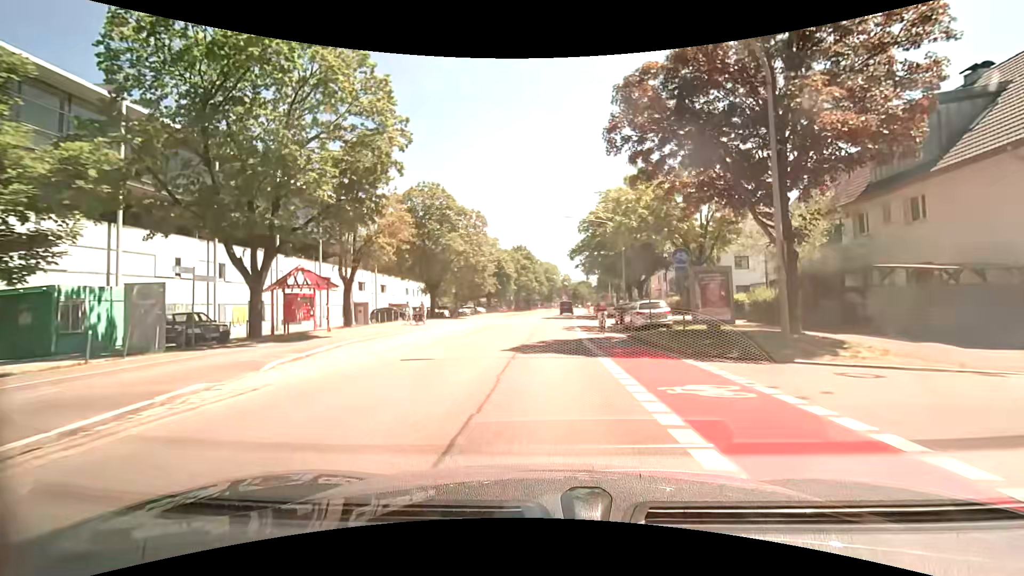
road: secondary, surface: asphalt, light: Day
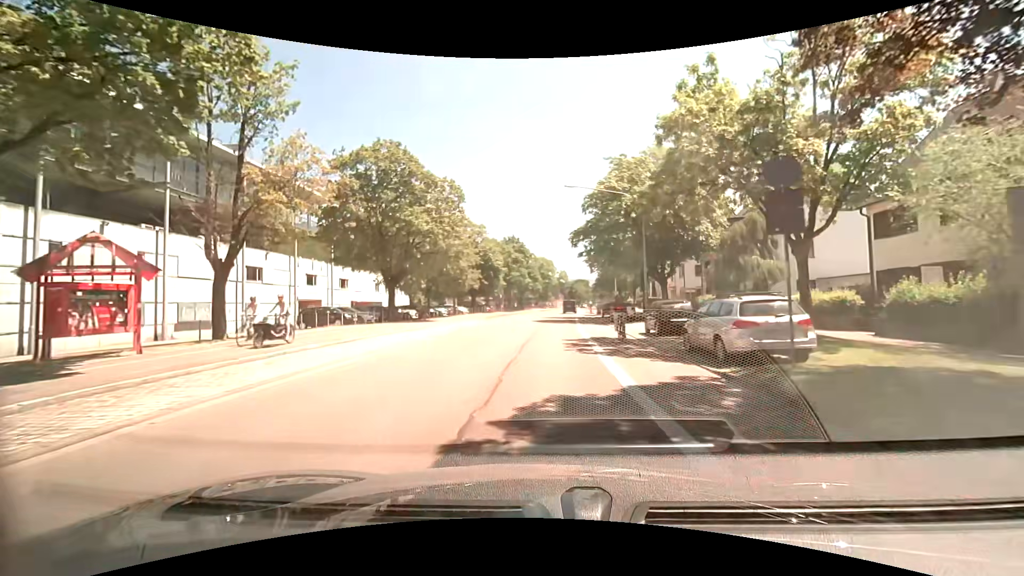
(+0.2, +12.2) m; +2°
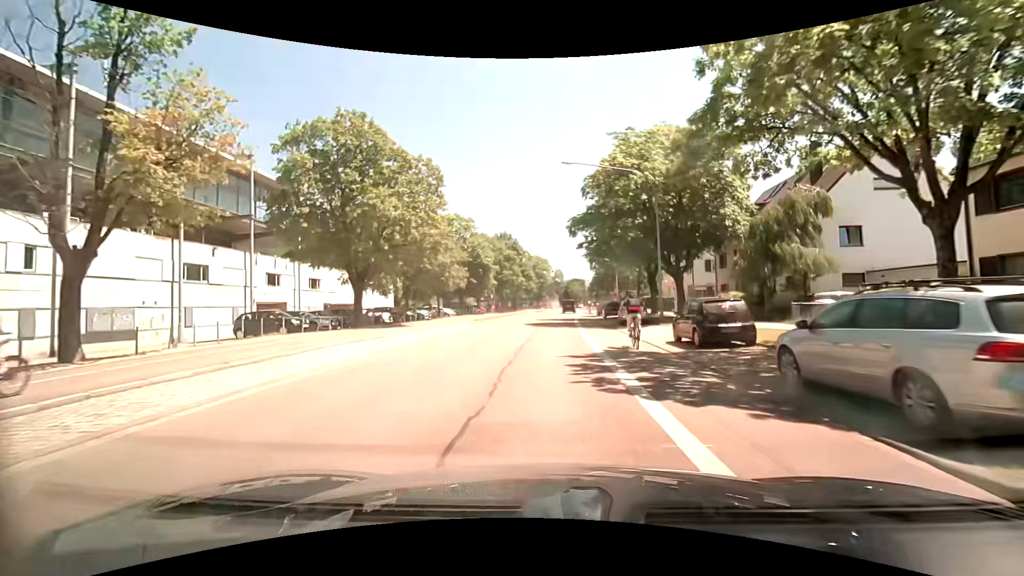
(0.0, +6.1) m; +1°
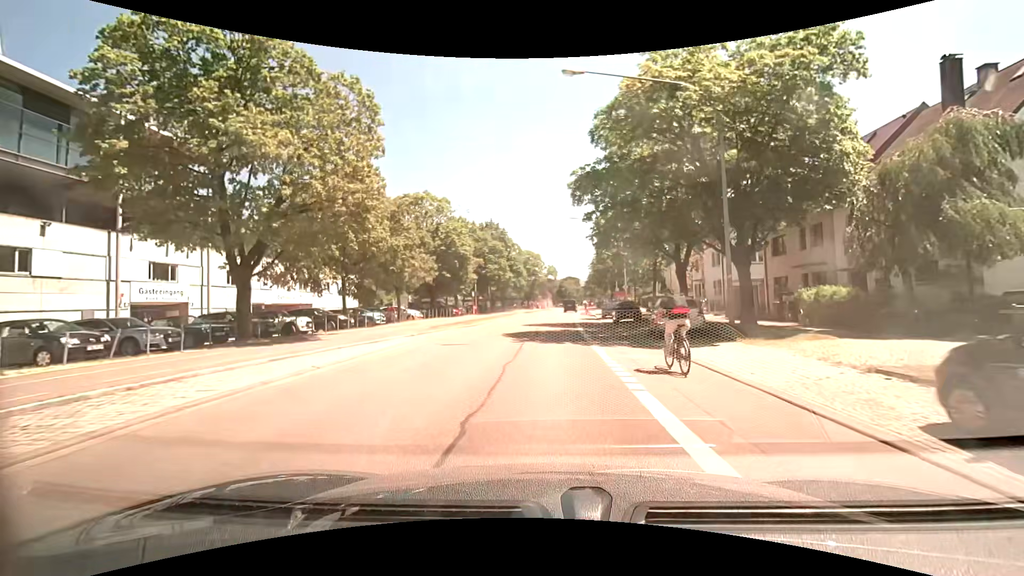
(-0.1, +12.0) m; 0°
